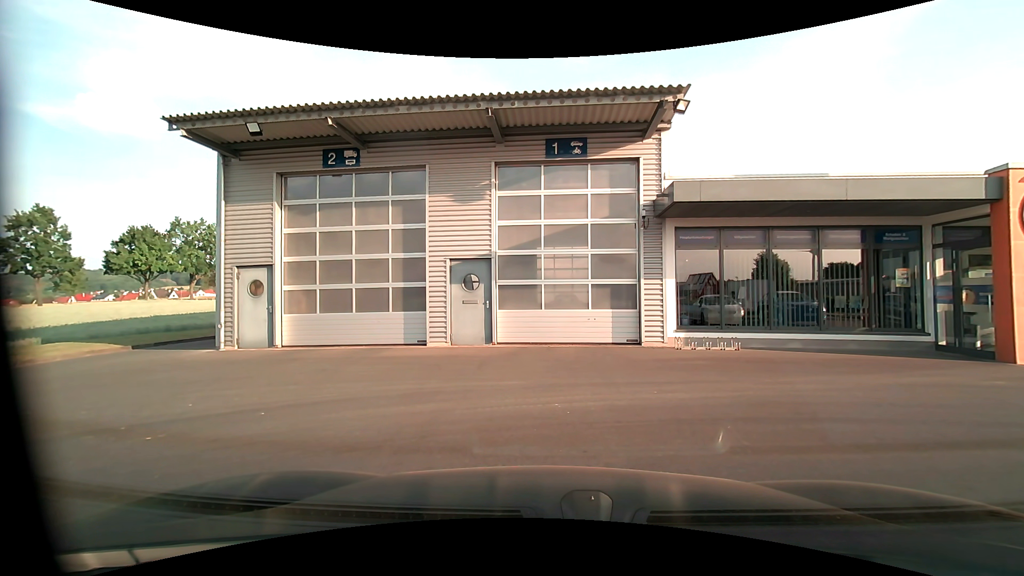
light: Day
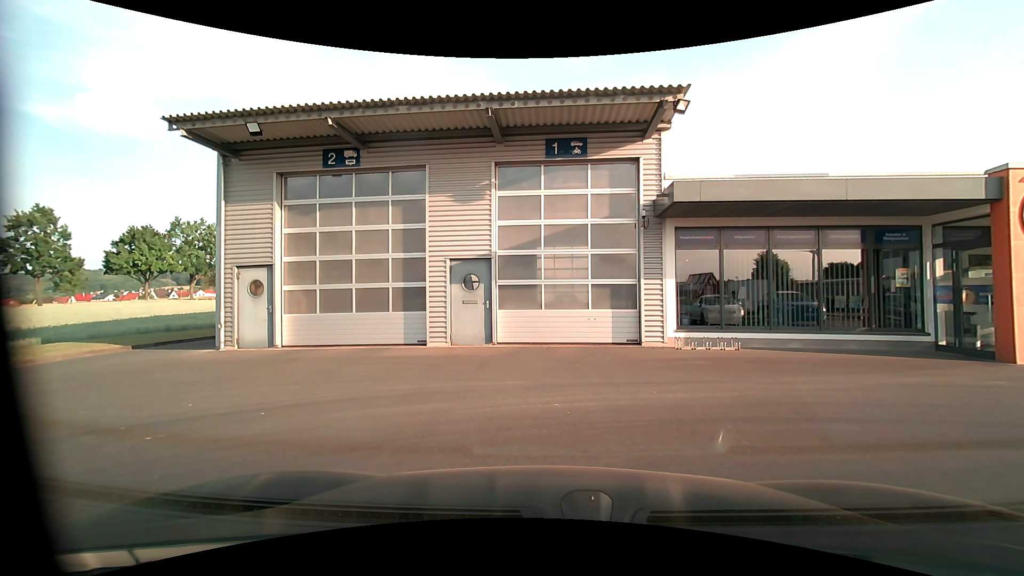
(0.0, 0.0) m; 0°
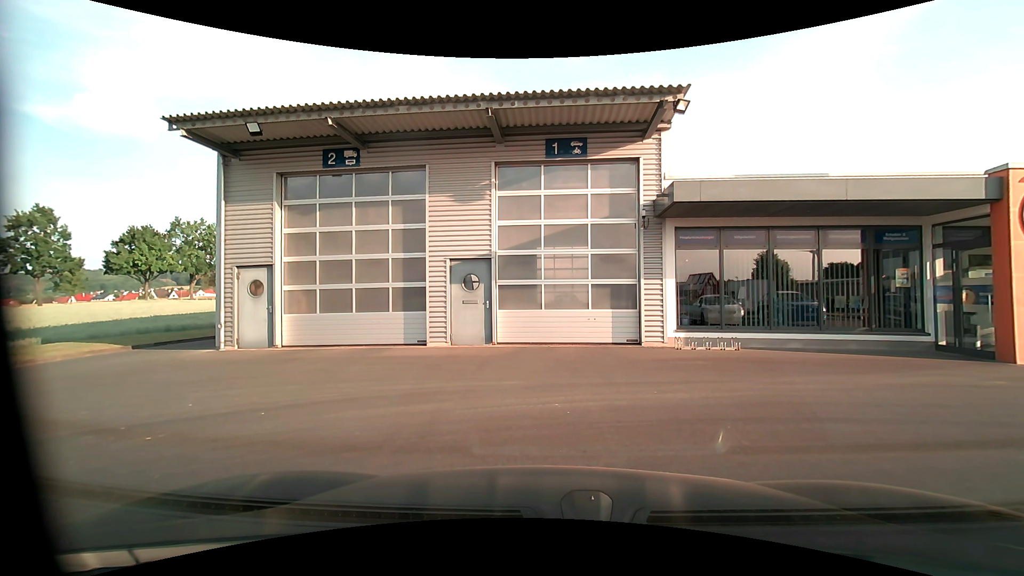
(0.0, 0.0) m; 0°
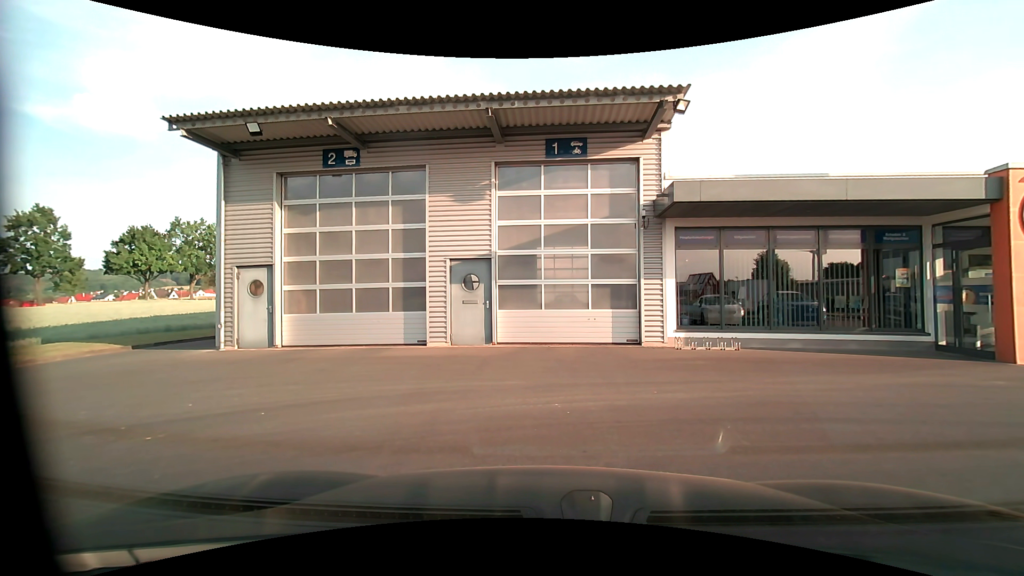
(0.0, 0.0) m; 0°
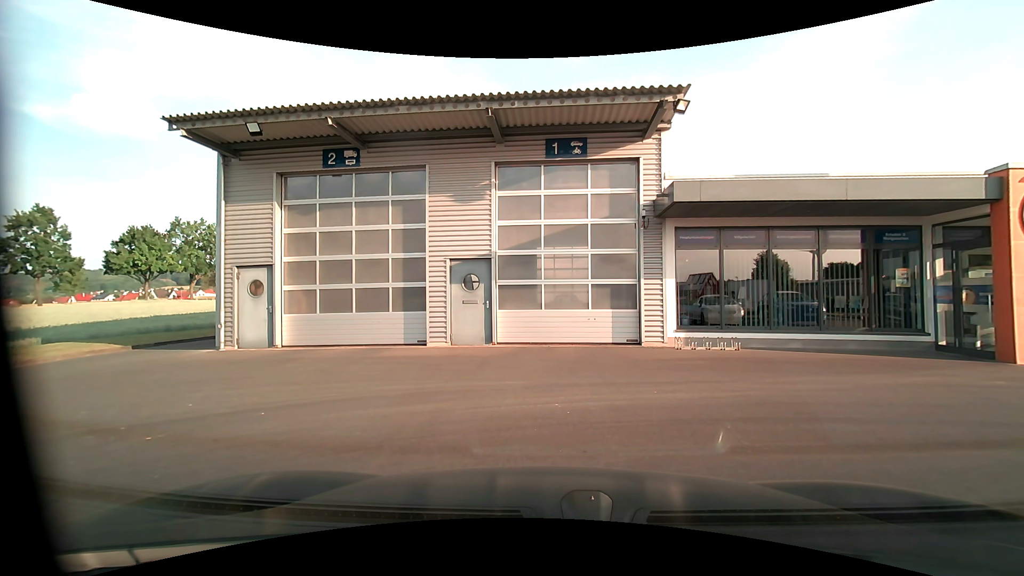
(0.0, 0.0) m; 0°
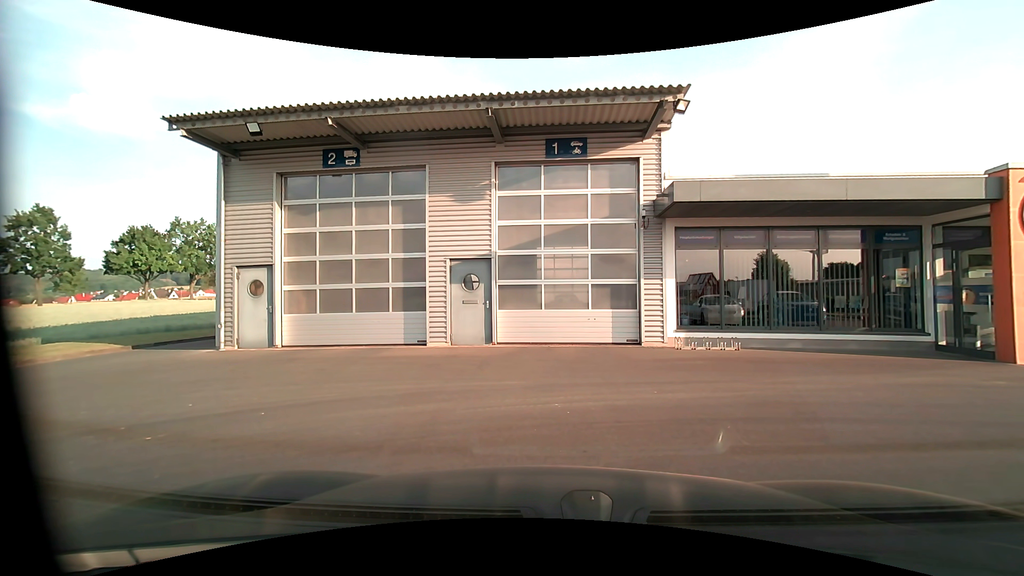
(0.0, 0.0) m; 0°
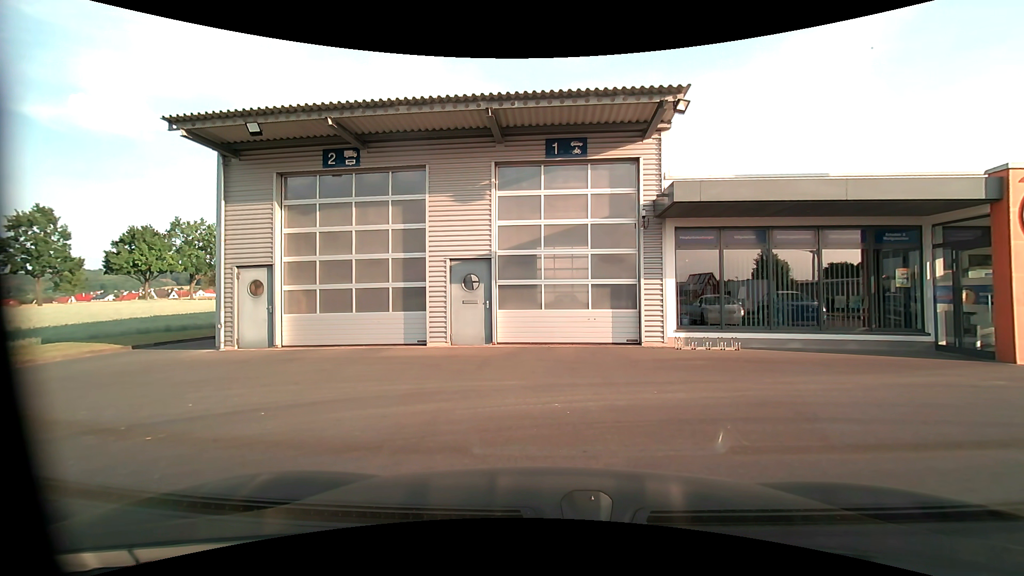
(0.0, 0.0) m; 0°
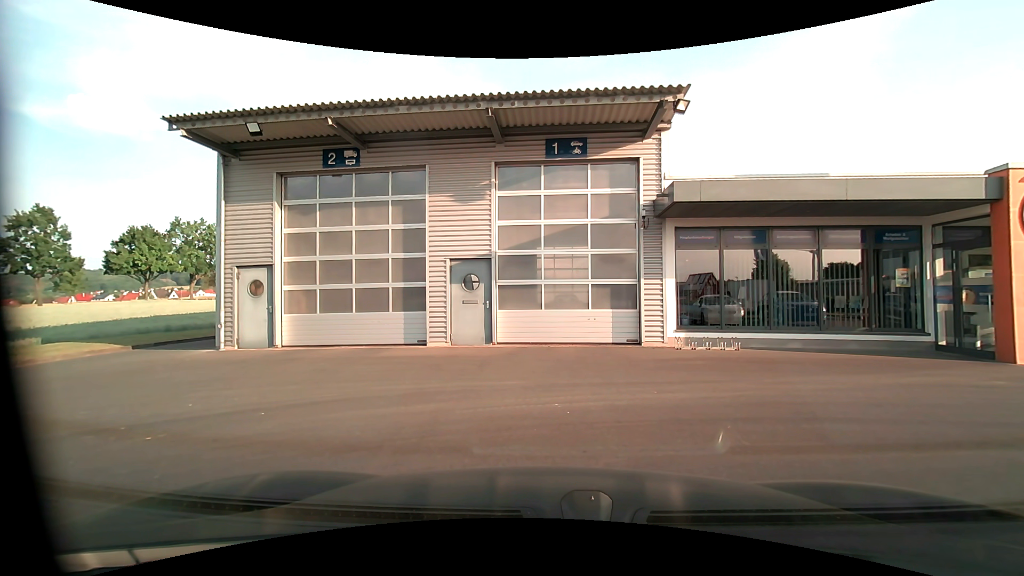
(0.0, 0.0) m; 0°
